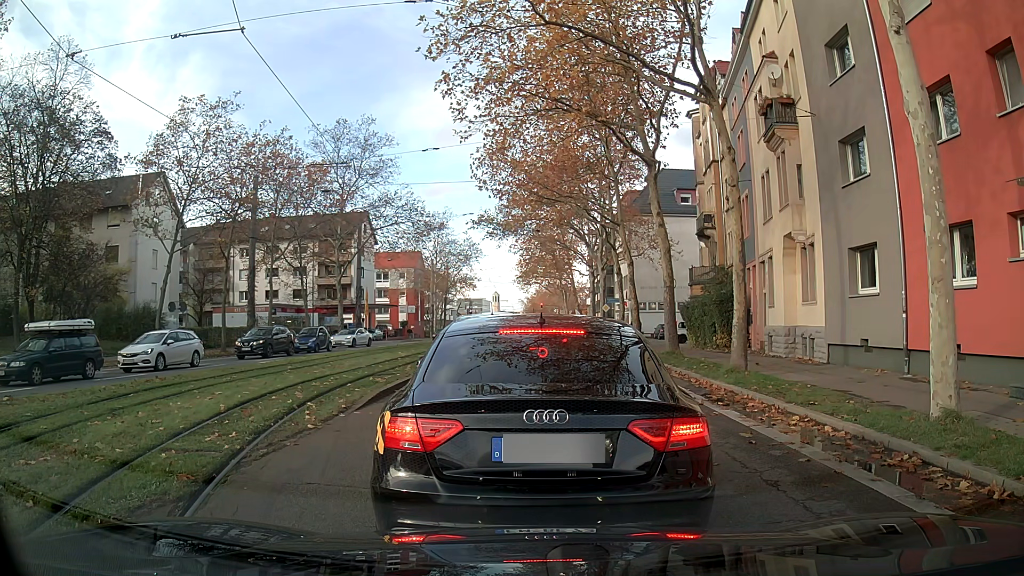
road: secondary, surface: asphalt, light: Day
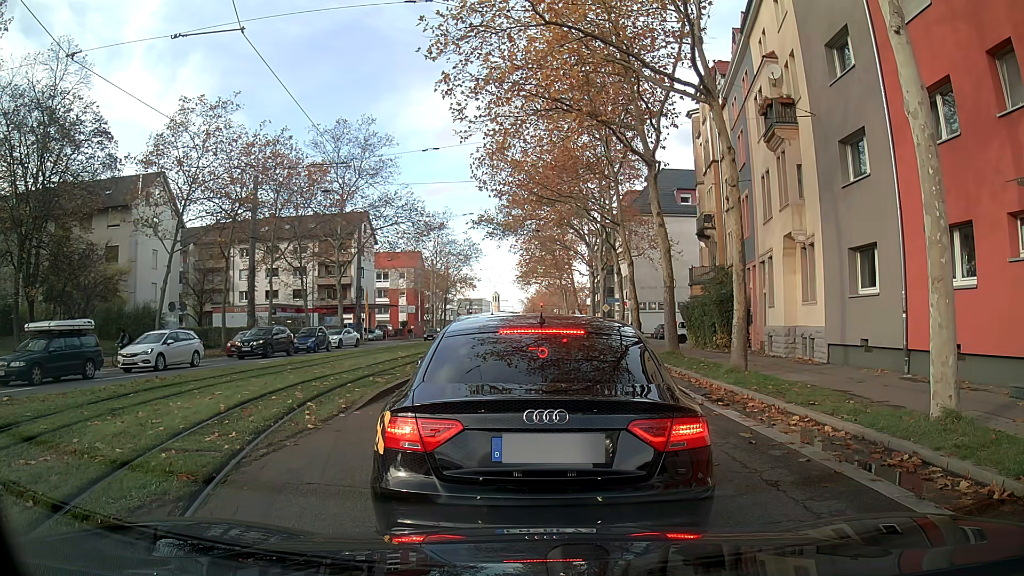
(0.0, 0.0) m; 0°
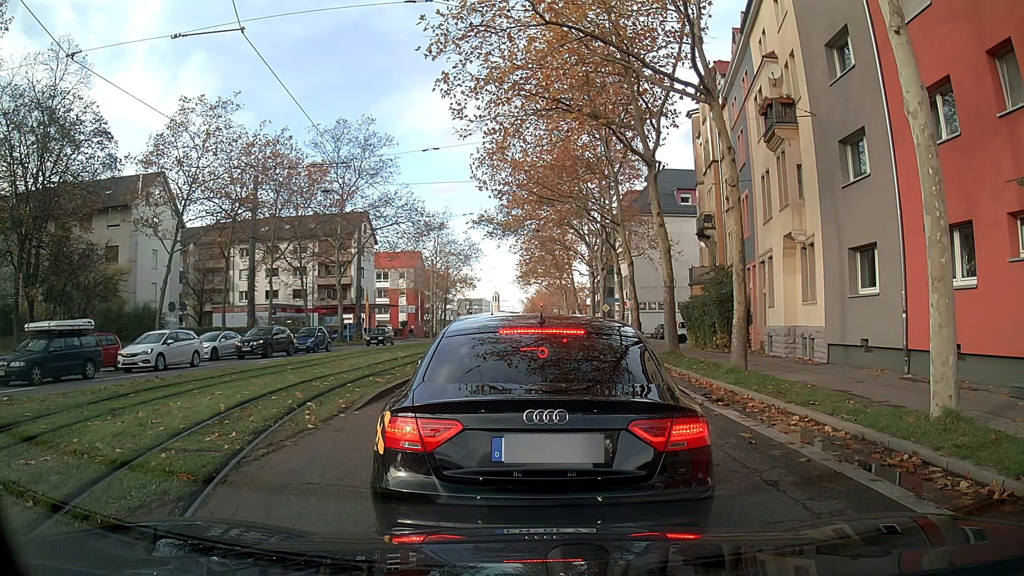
(0.0, 0.0) m; 0°
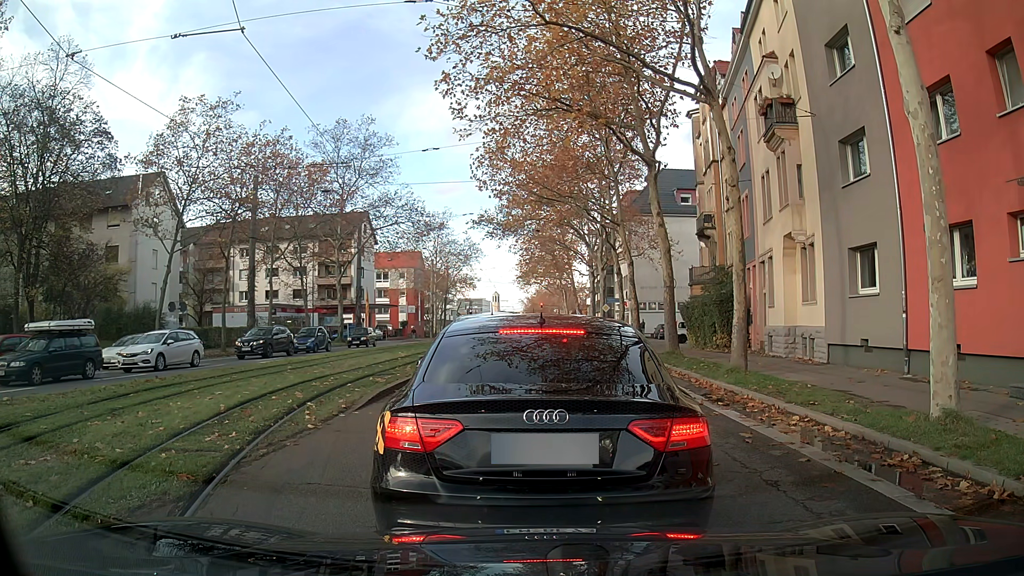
(0.0, 0.0) m; 0°
